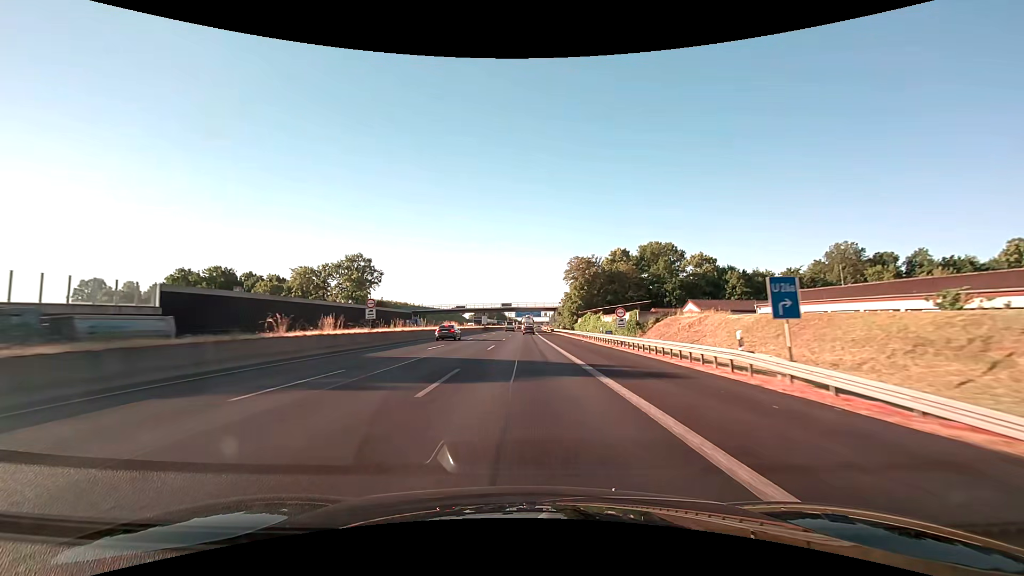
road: motorway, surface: asphalt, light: Day
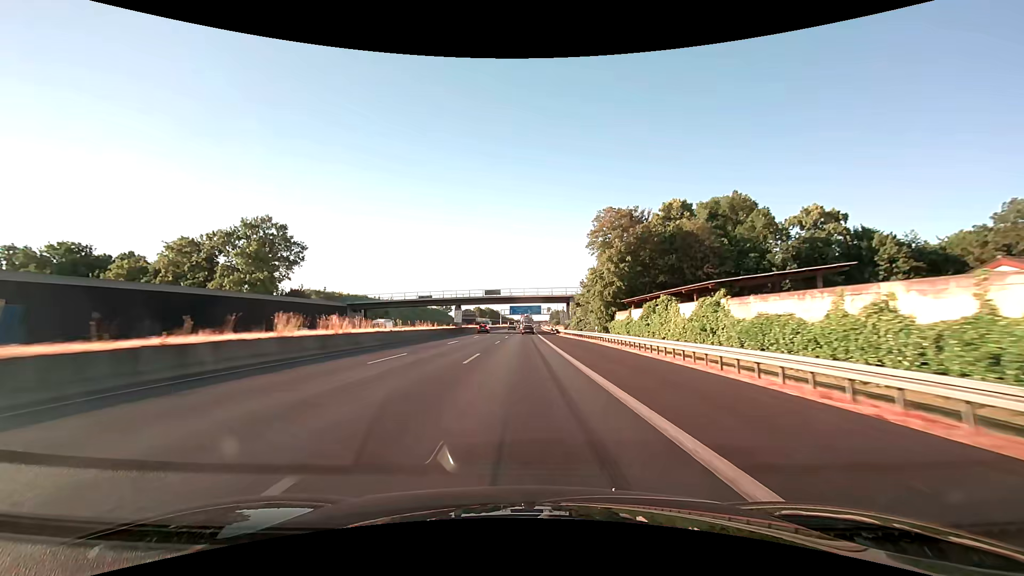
(+0.1, +47.3) m; 0°
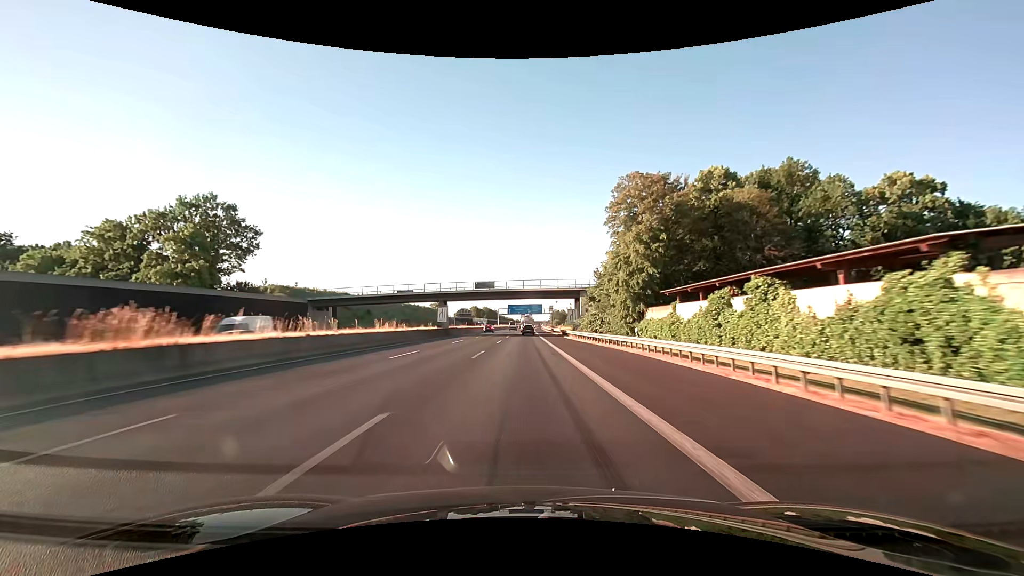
(0.0, +15.7) m; 0°
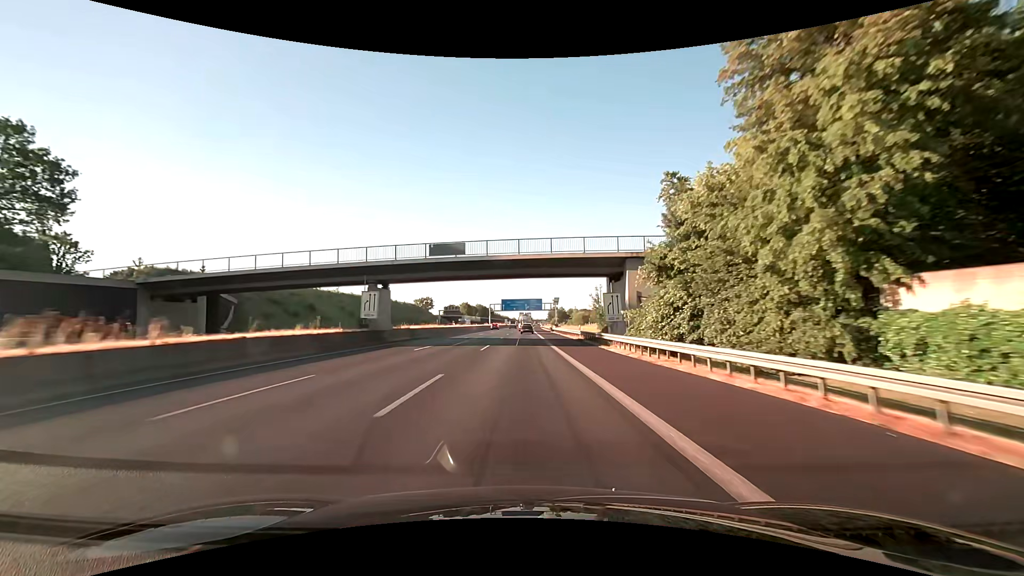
(+0.1, +31.3) m; 0°
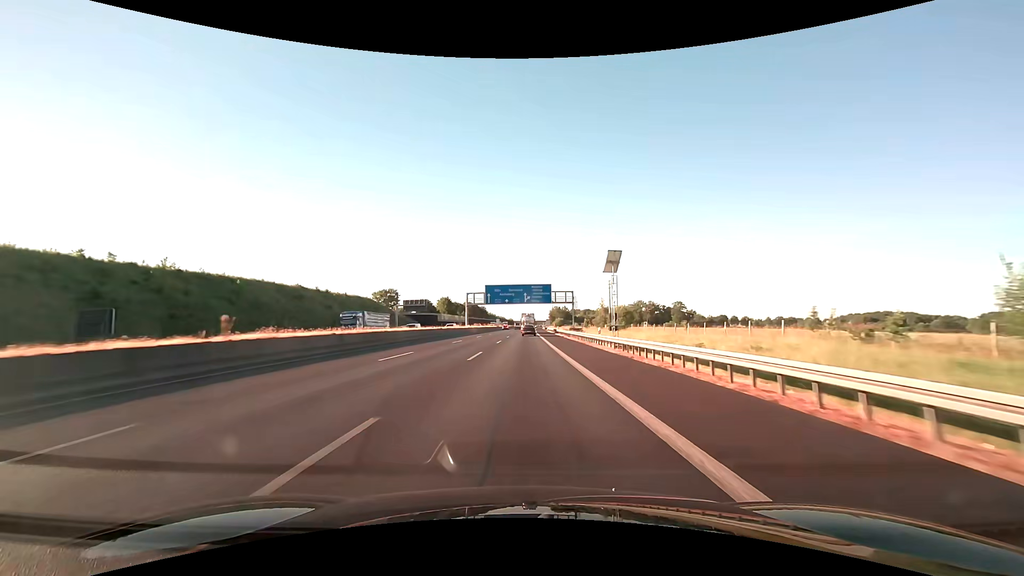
(-0.1, +61.9) m; 0°
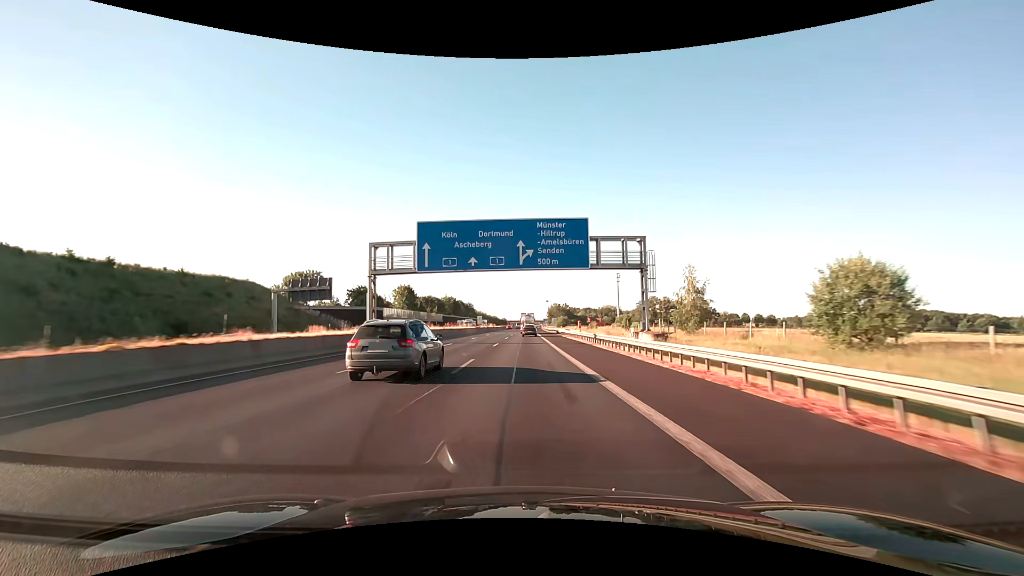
(0.0, +60.9) m; +1°
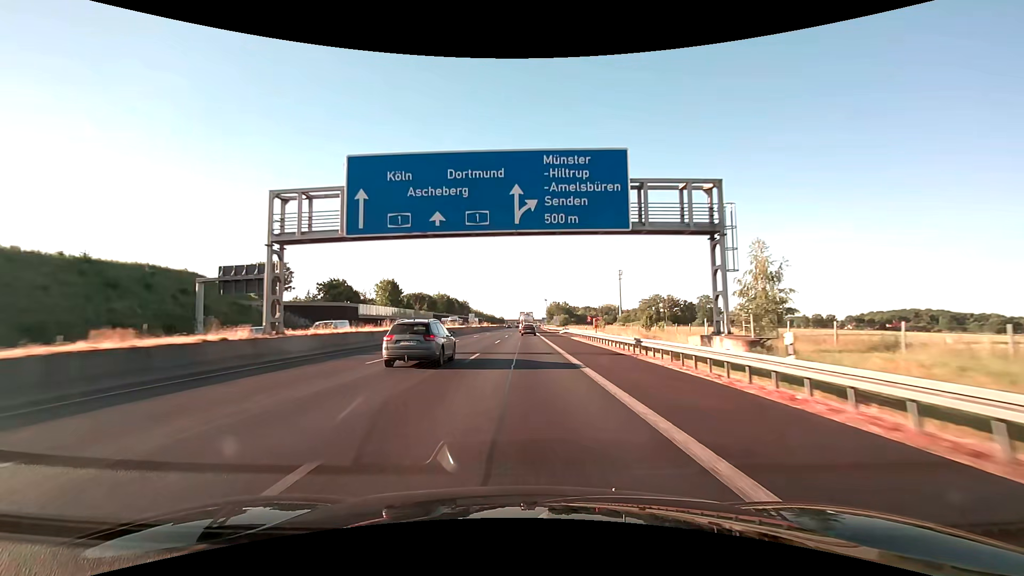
(0.0, +15.0) m; 0°
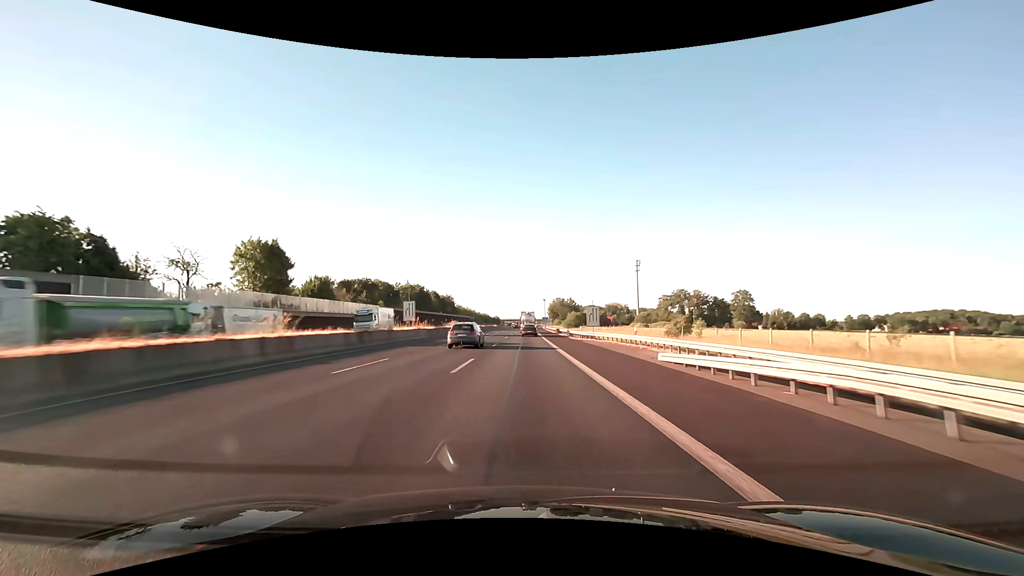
(0.0, +59.3) m; 0°
(0, +10) (0, +20) (0, +30) (0, +40) (0, +50) (0, +60) (0, +70) (+1, +80) (+1, +90) (+1, +100) m
